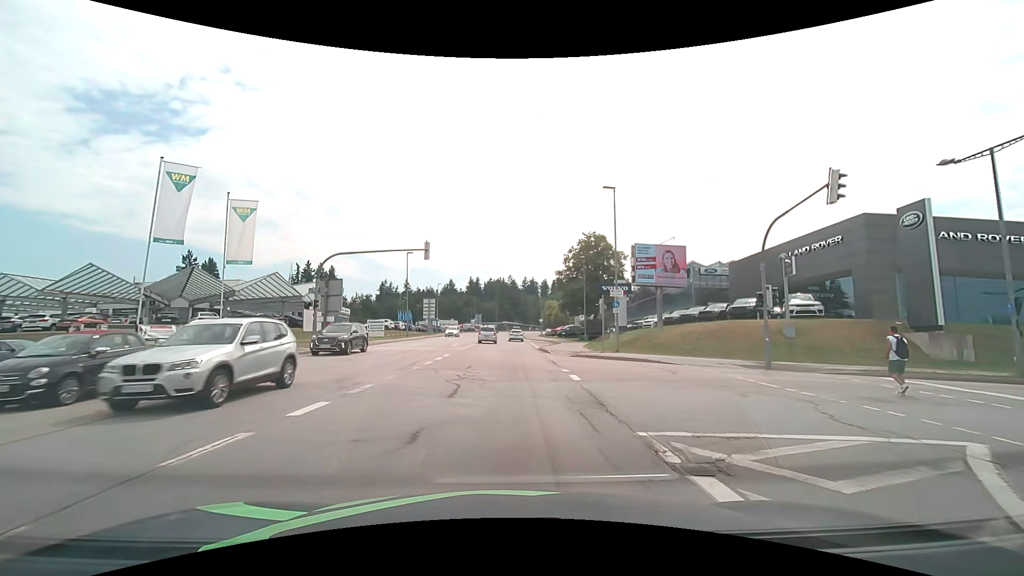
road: tertiary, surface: asphalt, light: Day
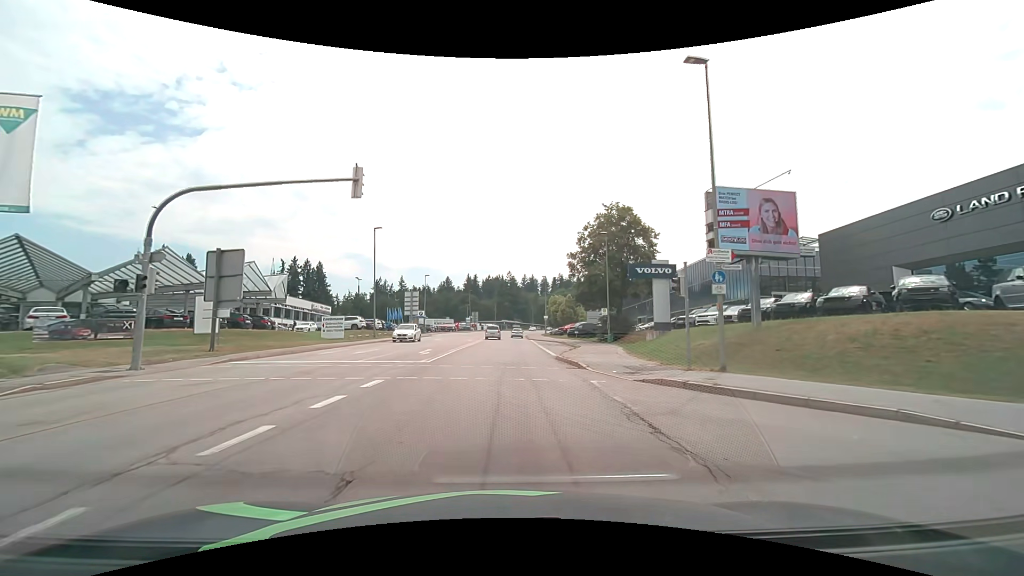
(-0.1, +14.8) m; 0°
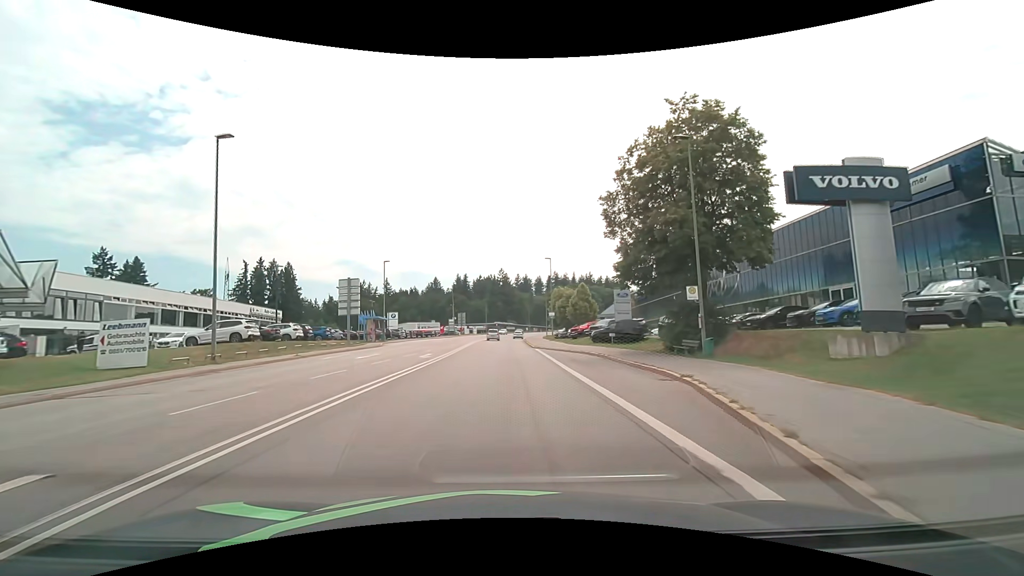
(+0.2, +24.2) m; +1°
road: secondary
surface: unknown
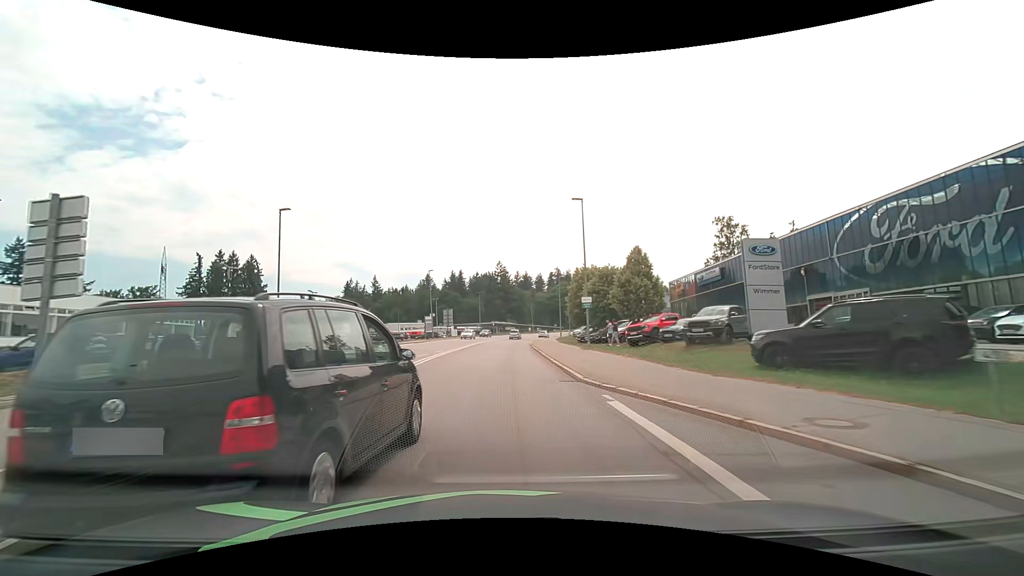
(+0.1, +28.9) m; 0°
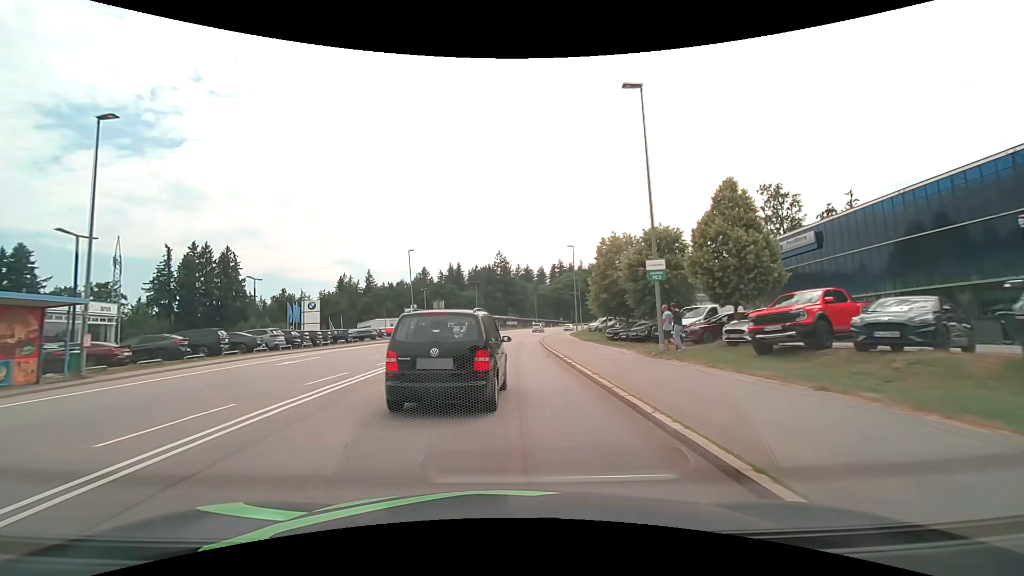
(0.0, +15.6) m; 0°
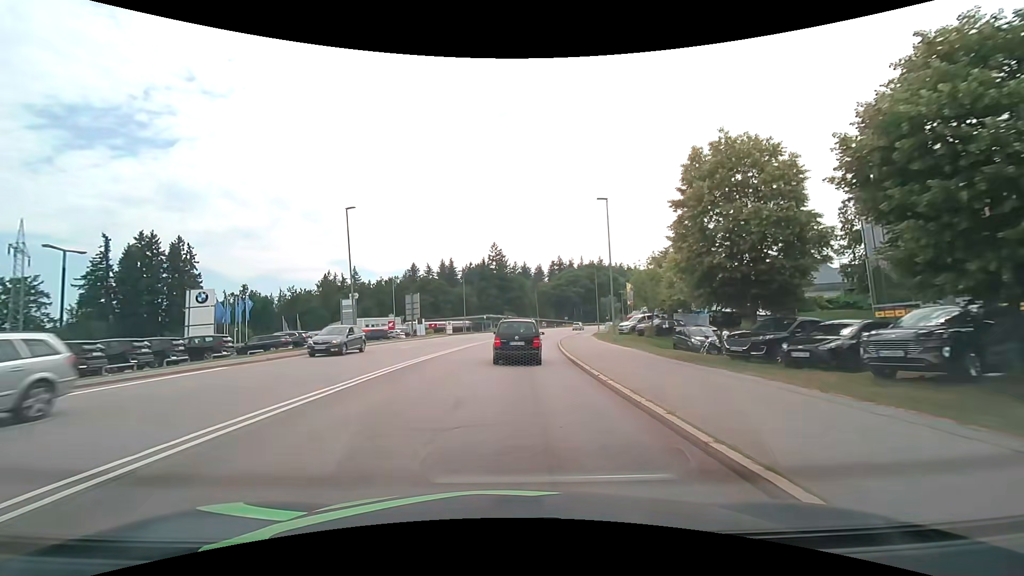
(+0.1, +21.4) m; 0°
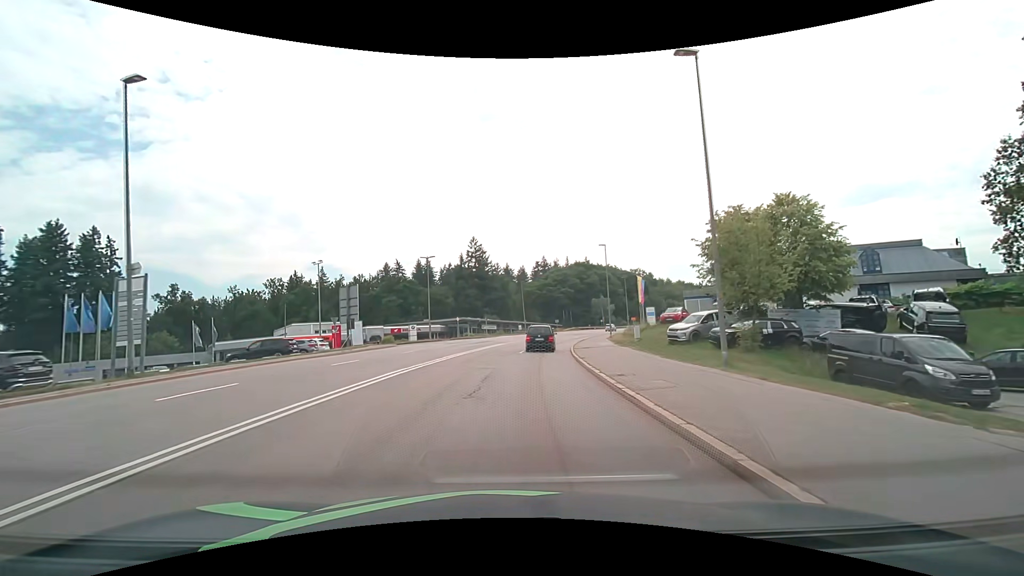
(+0.4, +20.3) m; +2°
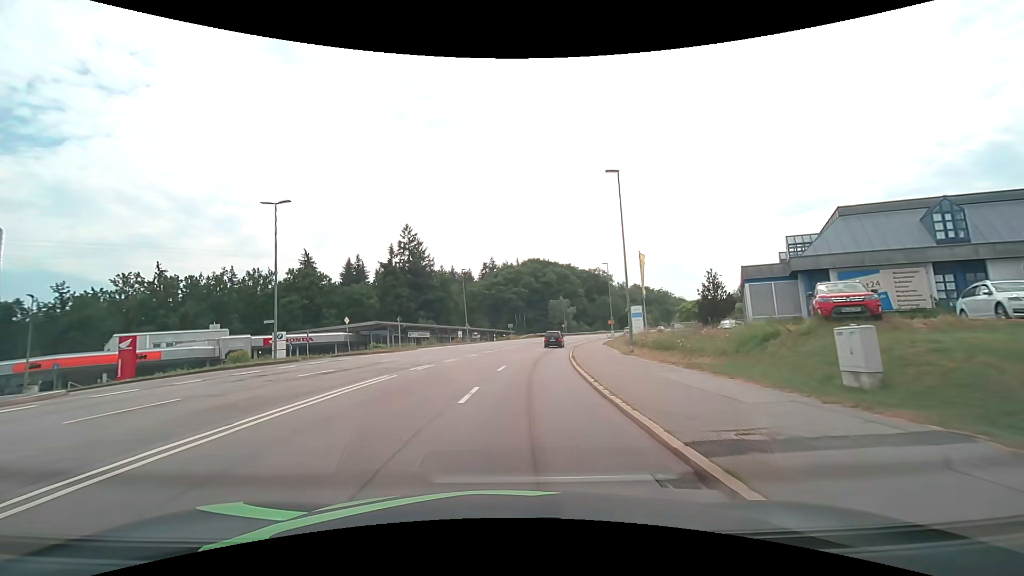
(+1.5, +28.1) m; +6°
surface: asphalt
(0, +10) (+1, +20) (+2, +30) (+3, +40) (+5, +50) (+7, +59) (+9, +69) (+12, +79) (+16, +88) (+19, +97) m
